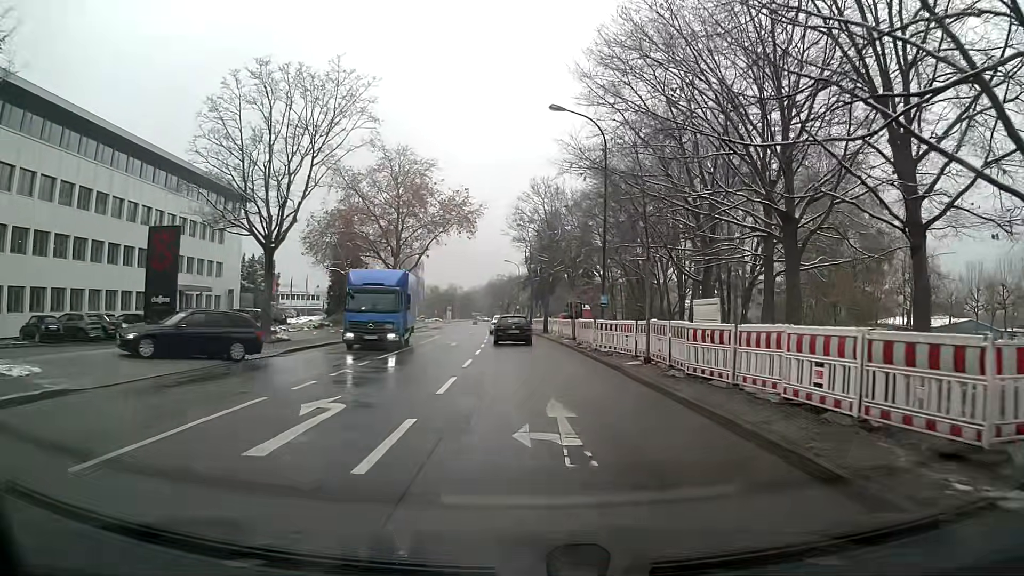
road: tertiary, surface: asphalt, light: Day
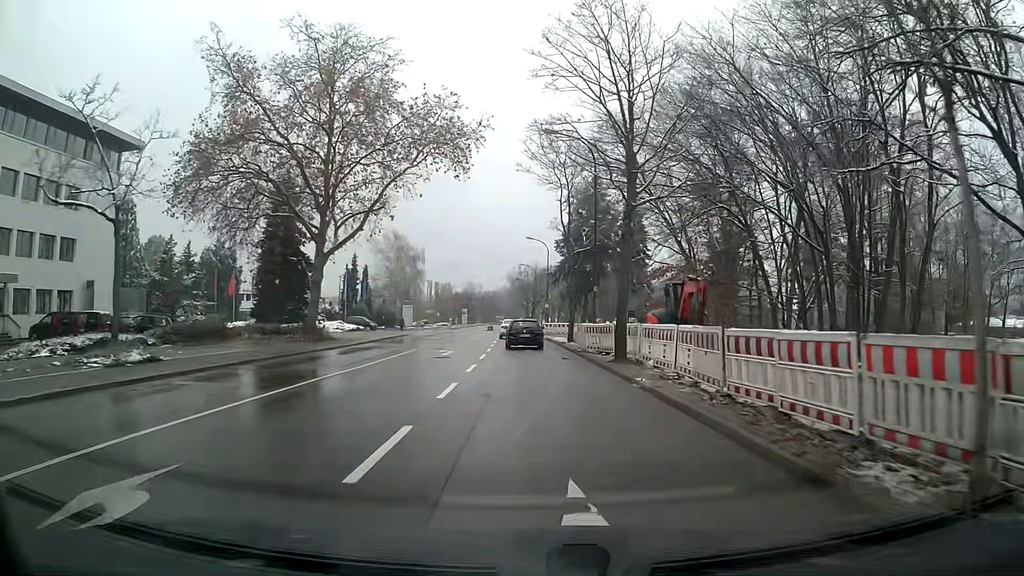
(-0.9, +30.4) m; -3°
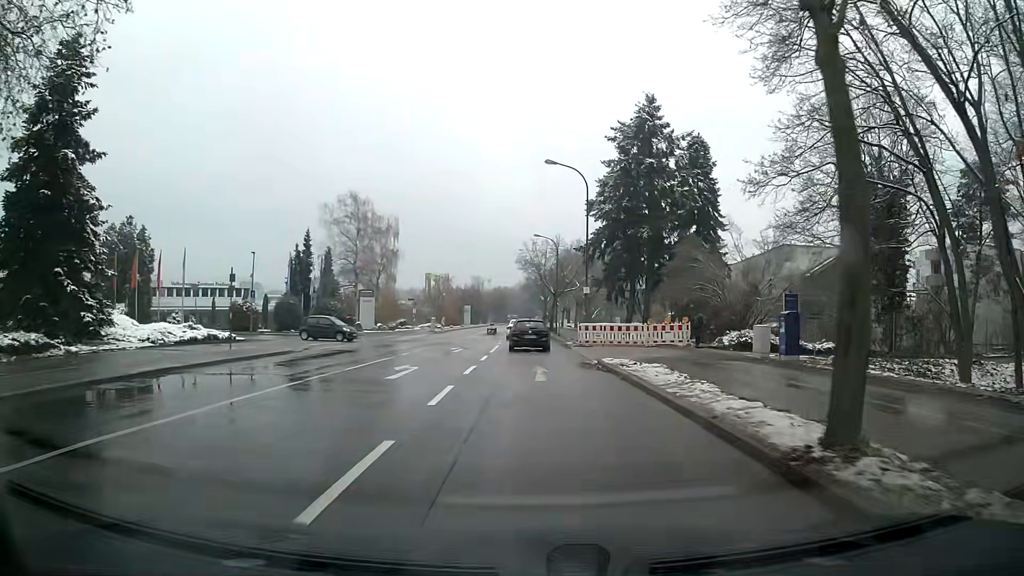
(+0.5, +31.4) m; 0°
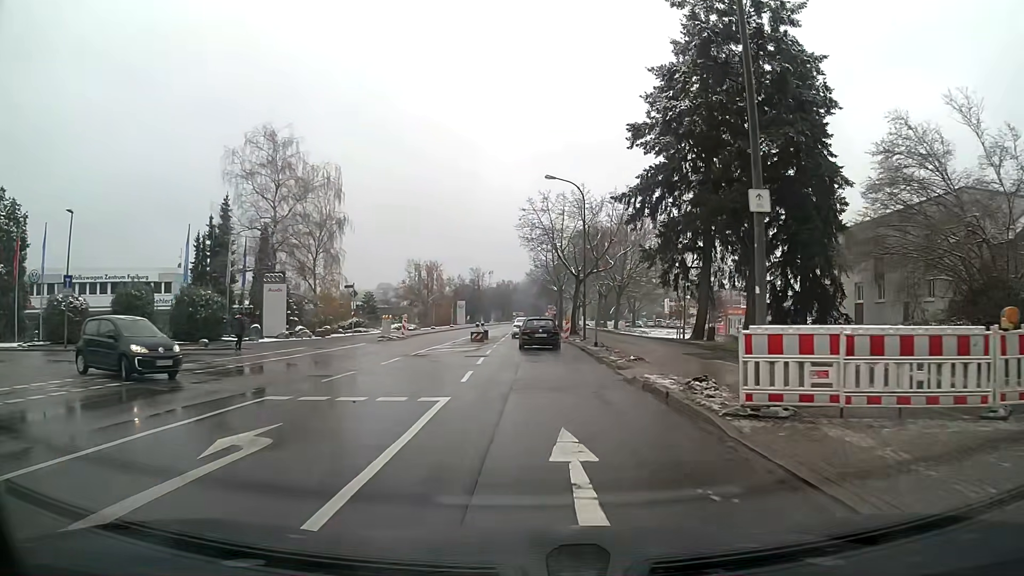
(-0.2, +25.0) m; -1°
